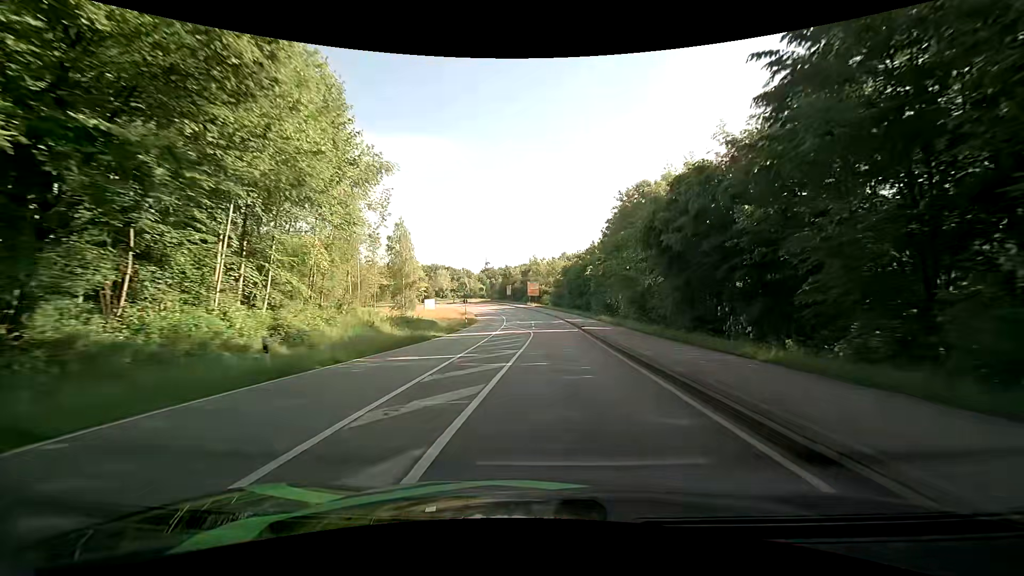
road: secondary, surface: asphalt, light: Day
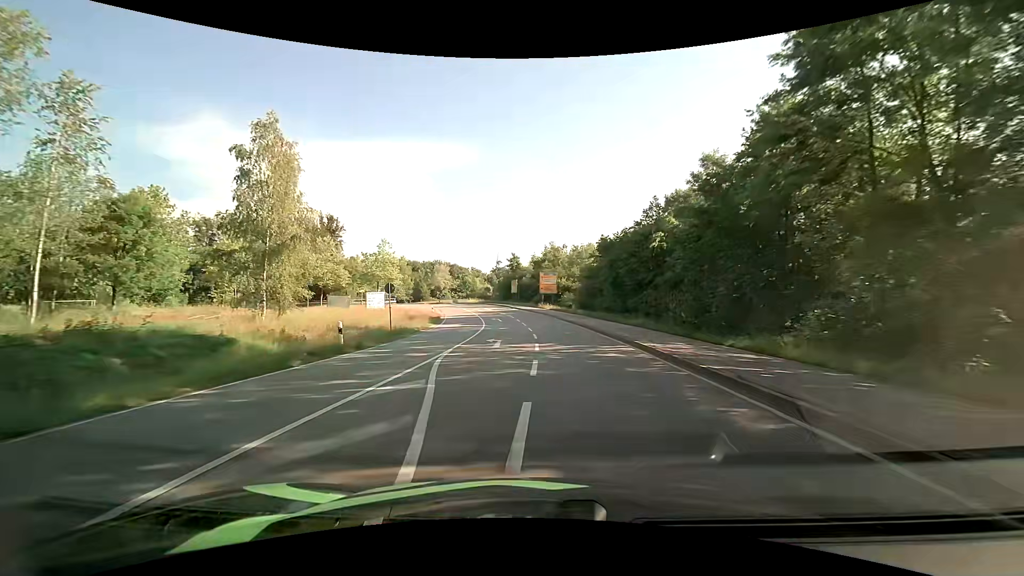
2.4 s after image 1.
(+0.4, +36.2) m; -2°
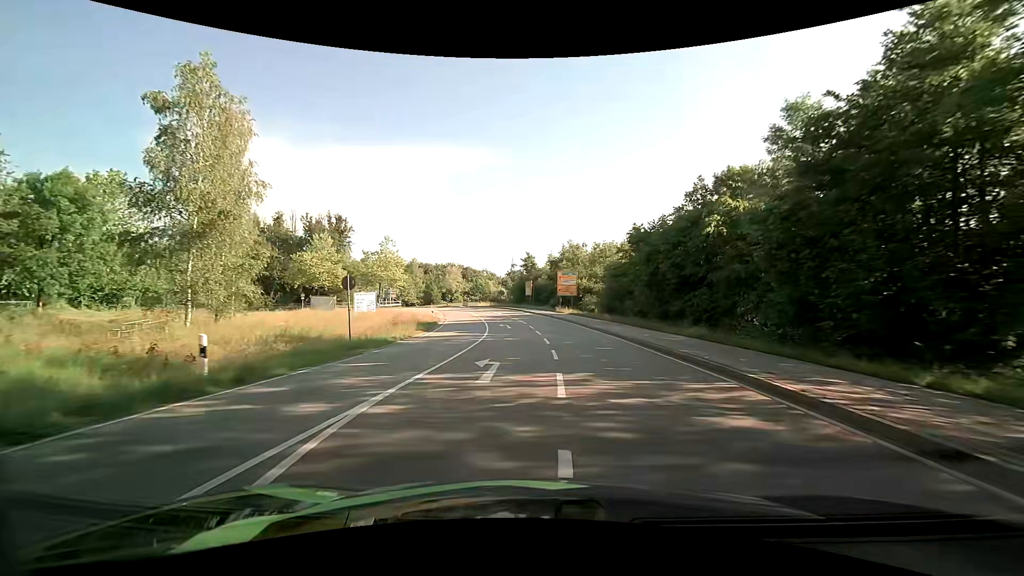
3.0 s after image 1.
(-0.1, +8.4) m; -2°
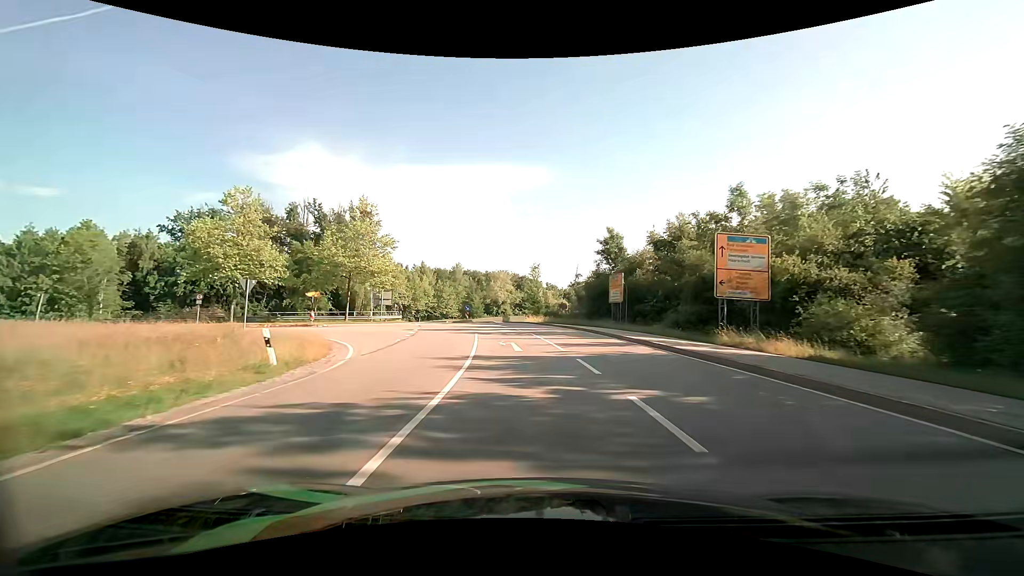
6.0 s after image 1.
(-2.2, +38.4) m; -7°
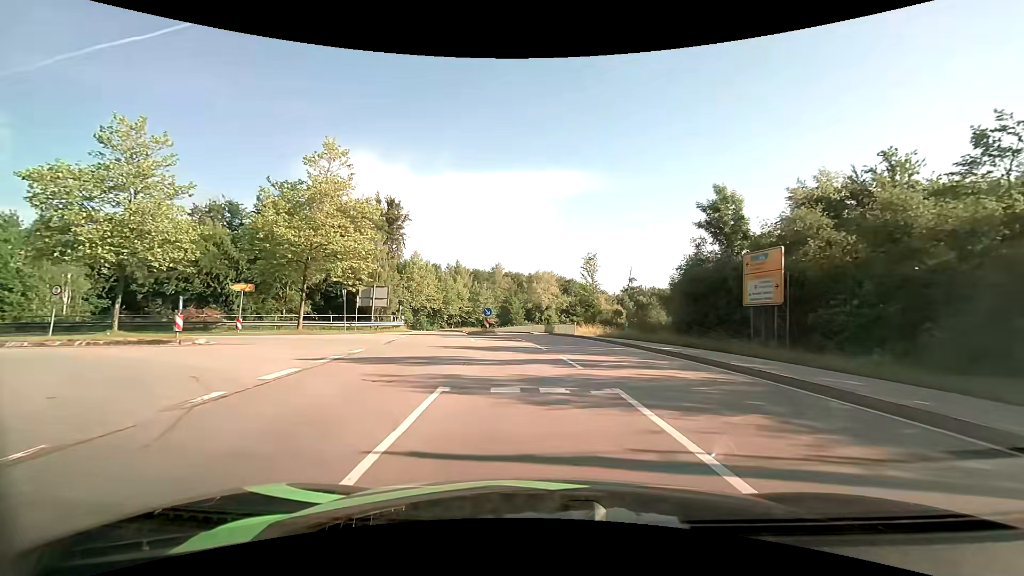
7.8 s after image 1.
(-0.9, +18.2) m; -6°
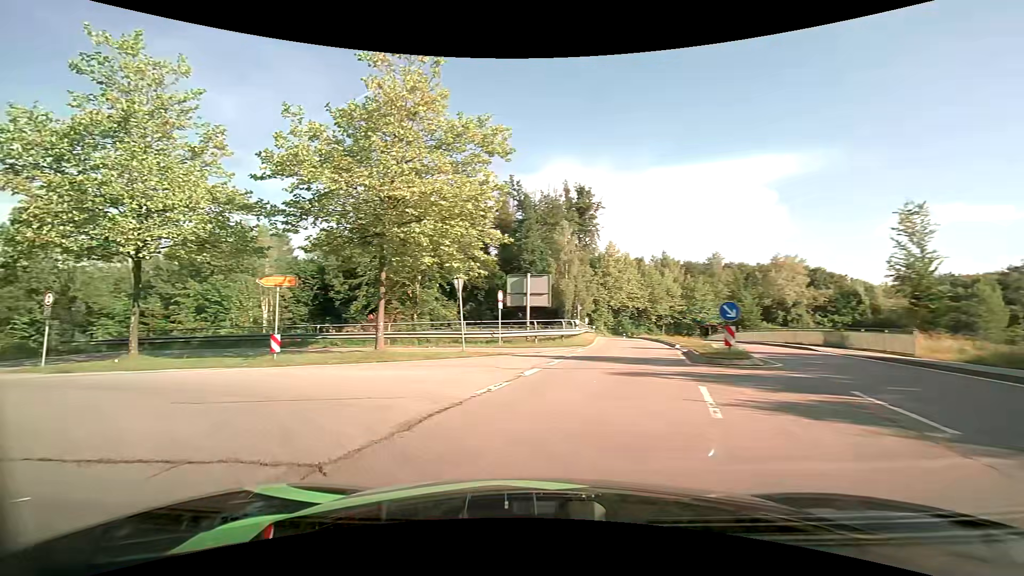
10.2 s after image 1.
(-1.6, +16.3) m; -23°
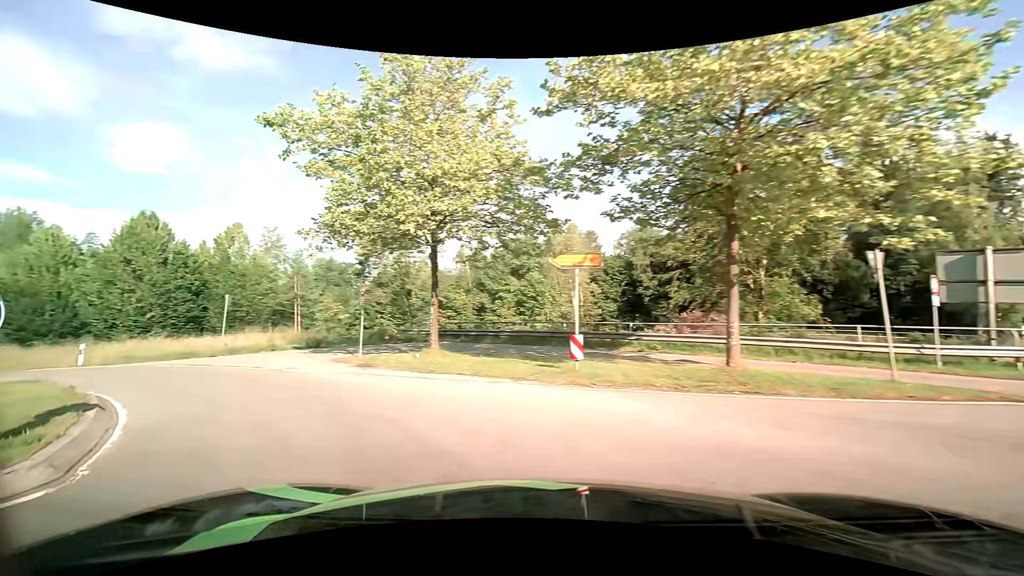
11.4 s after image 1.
(-2.0, +6.4) m; -34°
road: primary_link
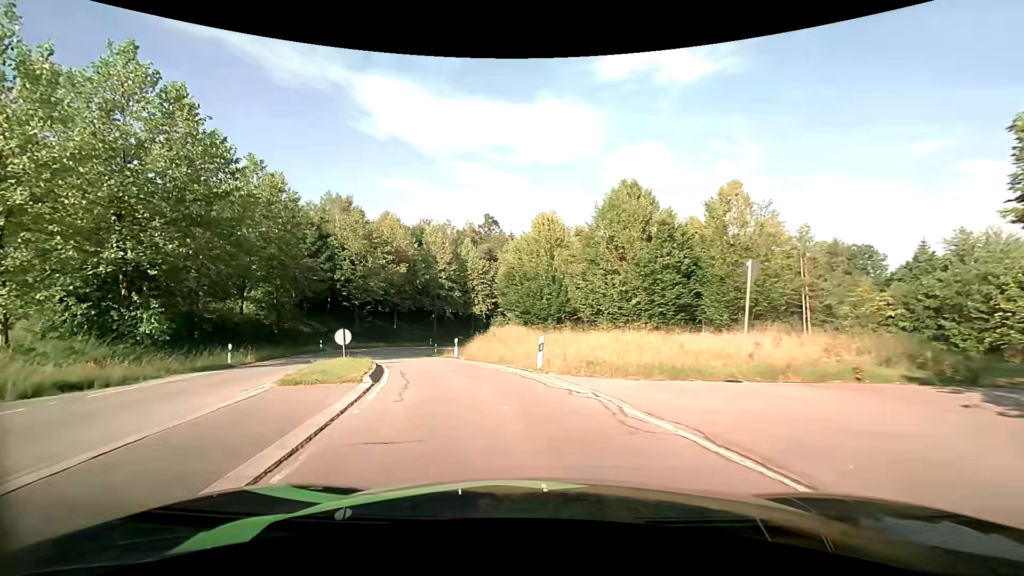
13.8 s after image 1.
(-7.5, +12.7) m; -51°
(-1, +10) (-4, +19) (-8, +29) (-11, +38) (-13, +48) (-12, +58) (-10, +68) (-5, +77) (+1, +84) (+10, +88) m
